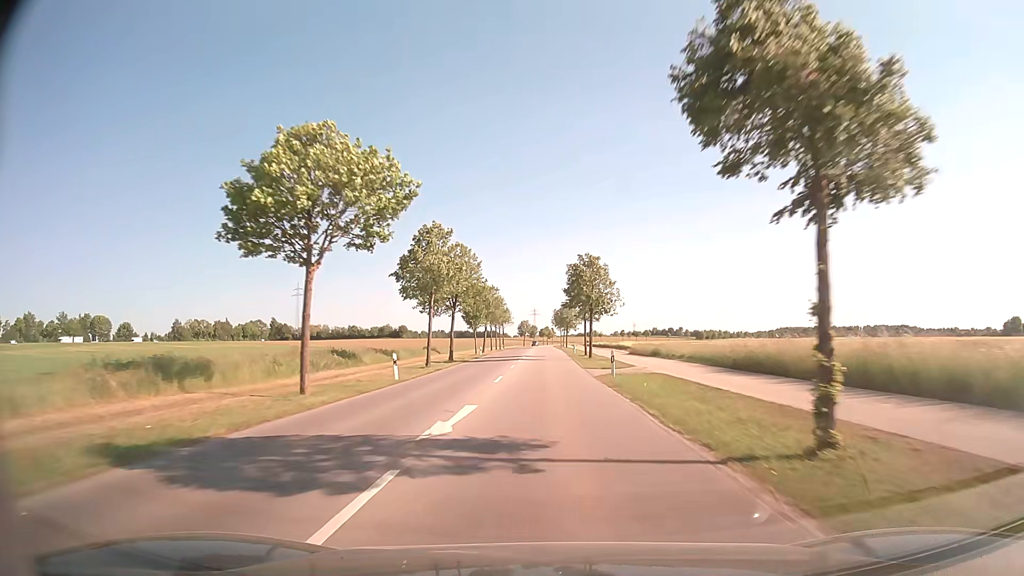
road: tertiary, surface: asphalt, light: Day
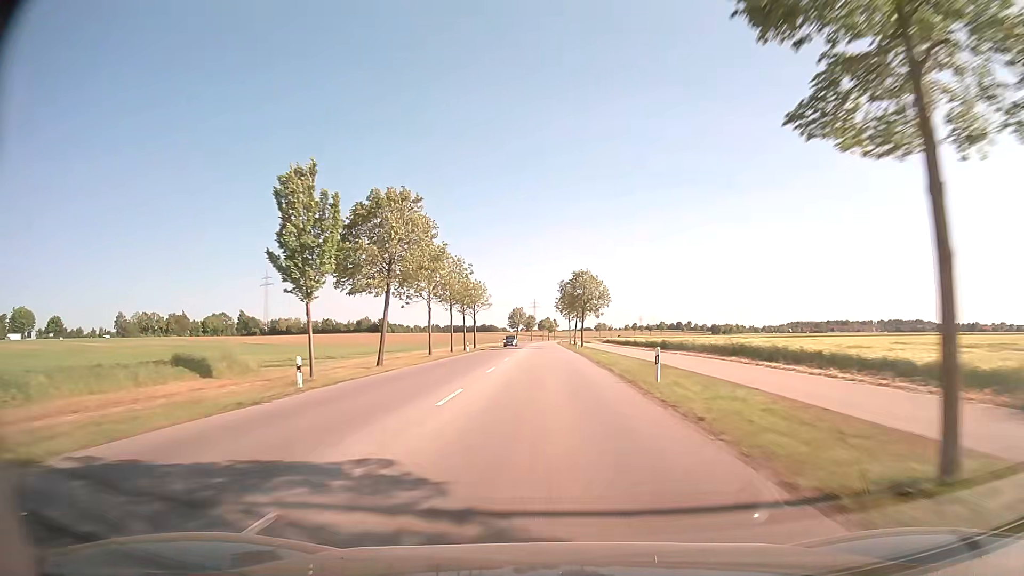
(0.0, +57.1) m; 0°
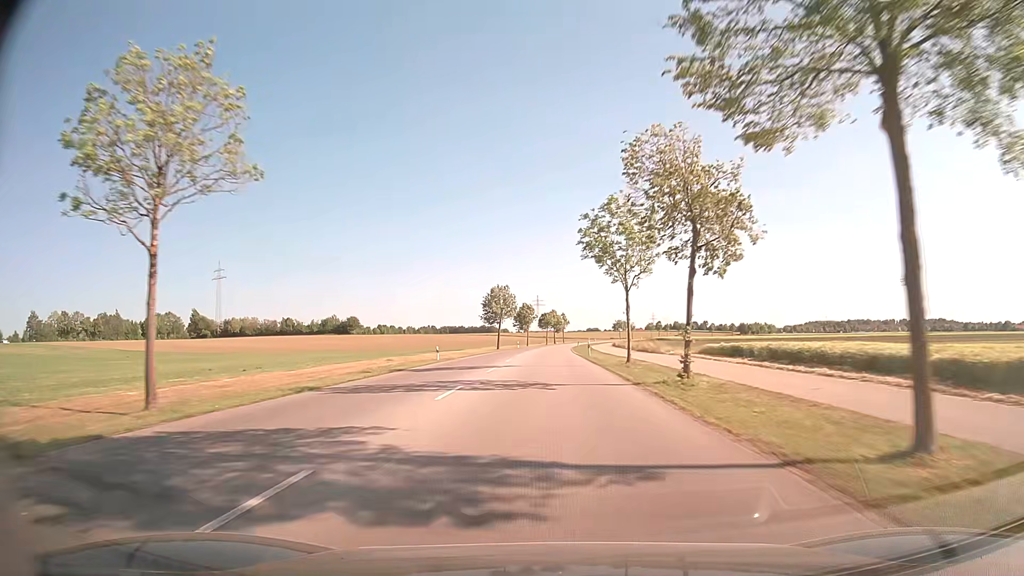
(0.0, +70.7) m; 0°
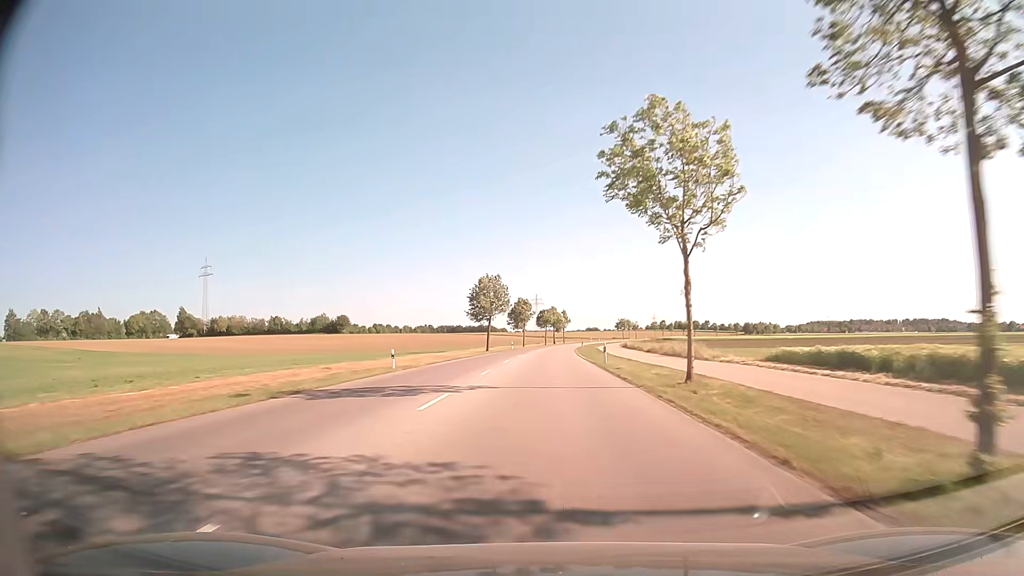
(0.0, +14.1) m; 0°
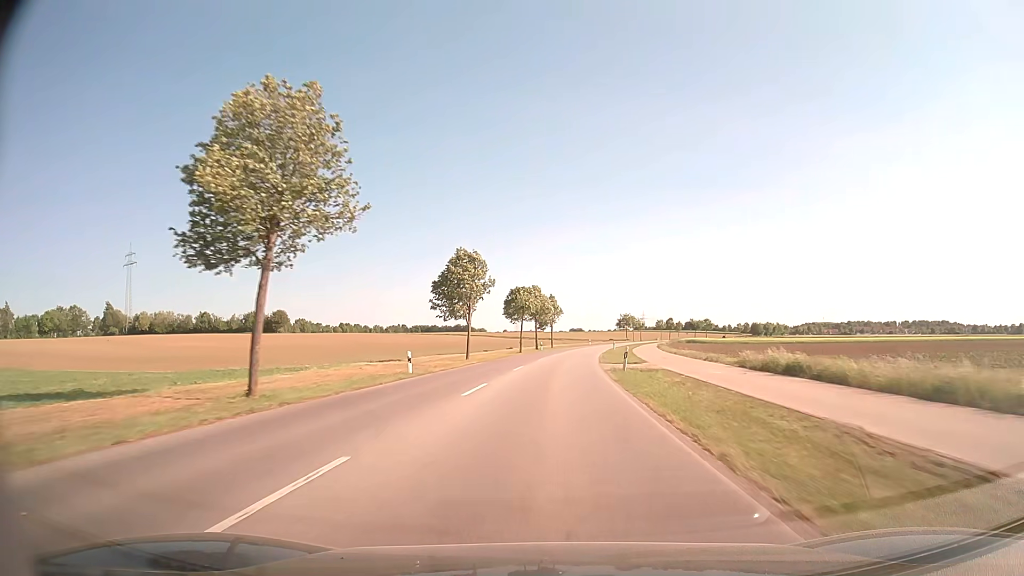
(+0.7, +57.3) m; +2°
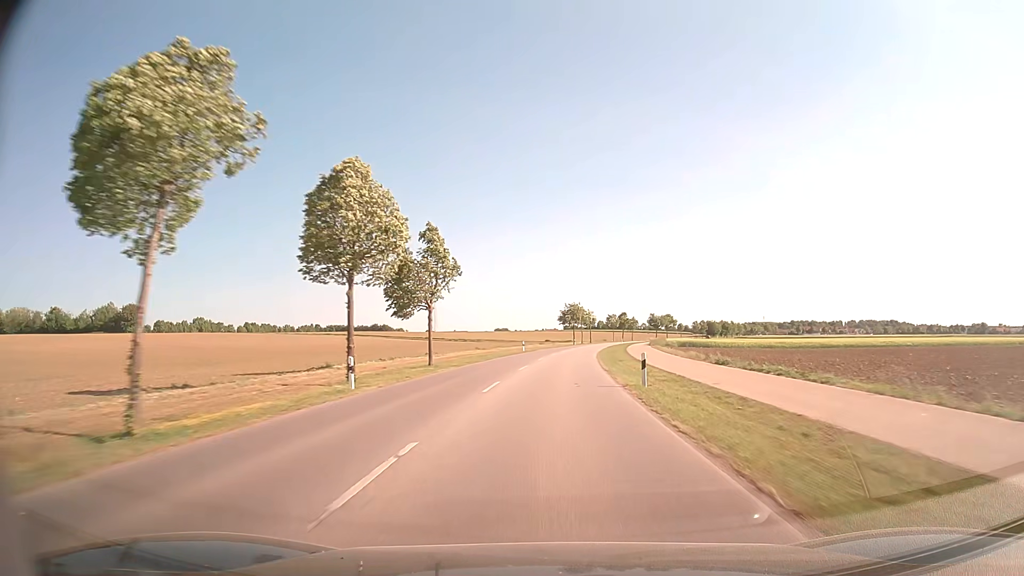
(+2.7, +58.6) m; +6°
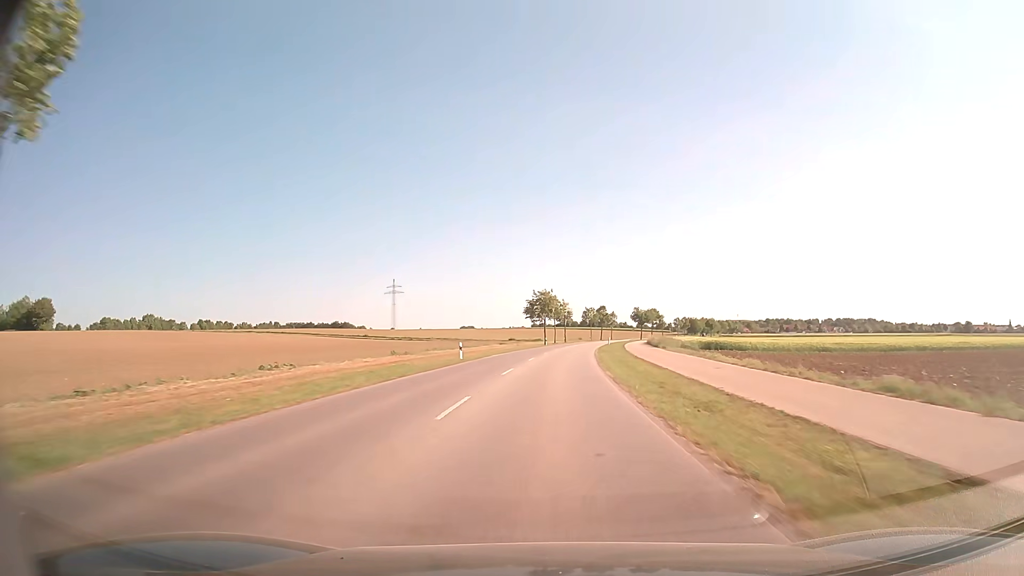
(+0.8, +29.8) m; +3°
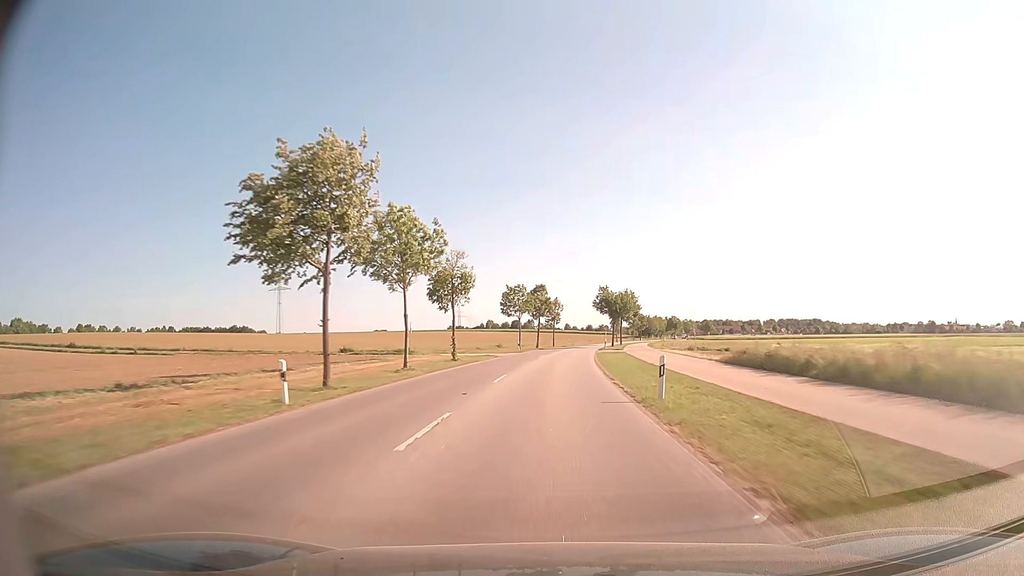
(+4.1, +74.5) m; +7°
(0, +10) (0, +20) (+1, +30) (+1, +40) (+2, +50) (+3, +60) (+4, +70) (+5, +80) (+6, +90) (+7, +100) m
